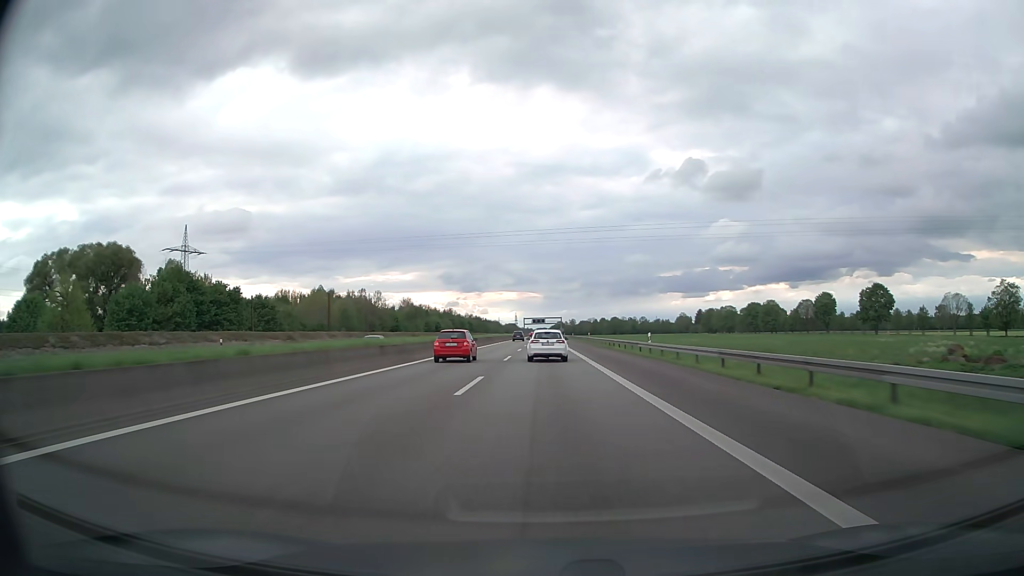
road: motorway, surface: asphalt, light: Day
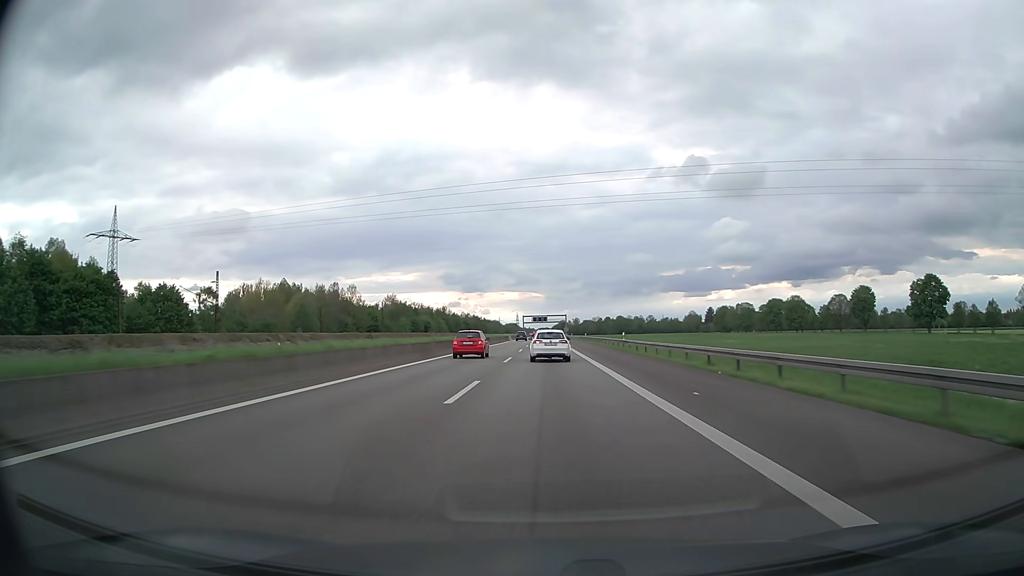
(-0.1, +37.6) m; 0°
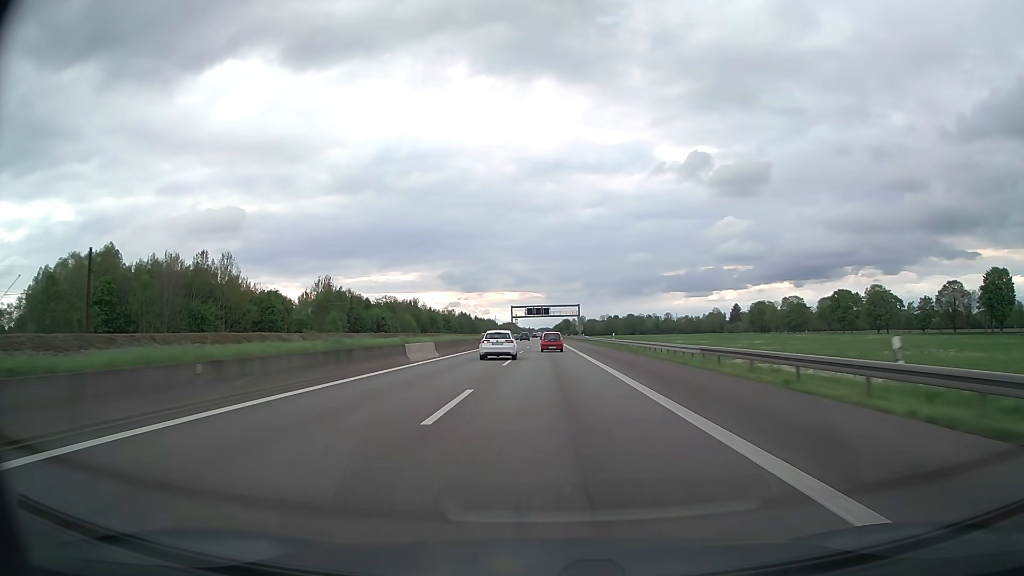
(-0.1, +93.0) m; 0°
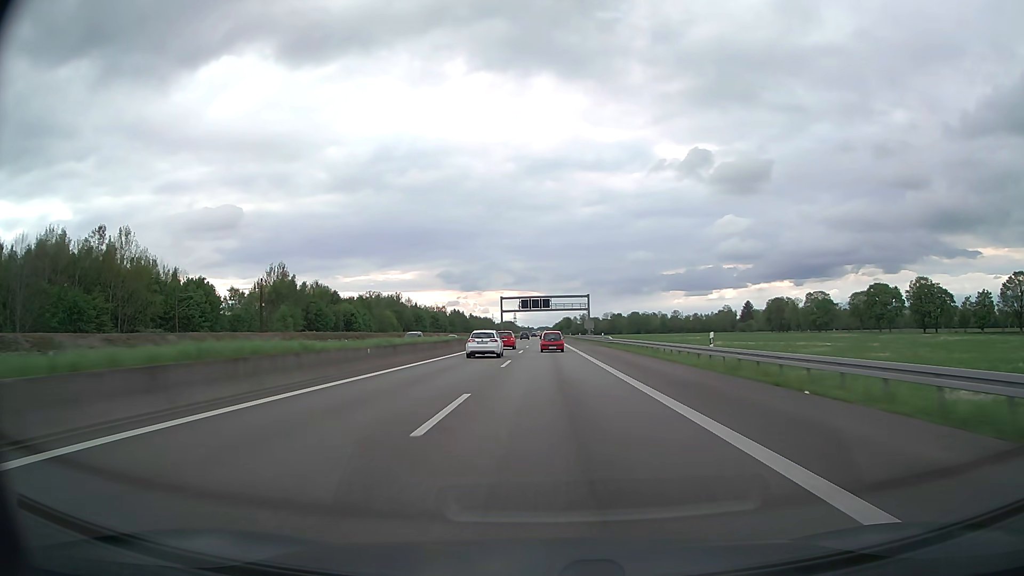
(0.0, +37.1) m; 0°
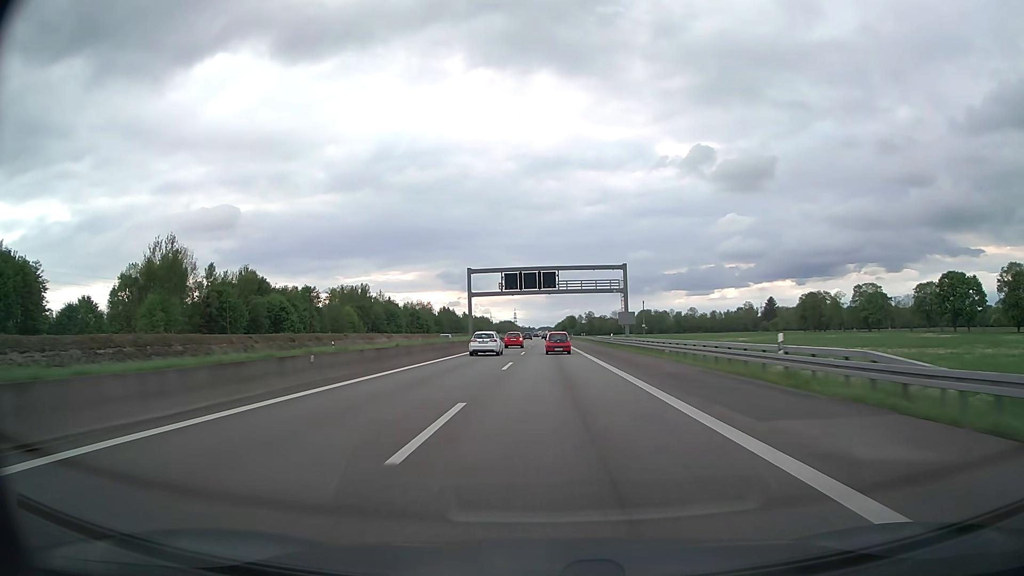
(0.0, +55.6) m; 0°
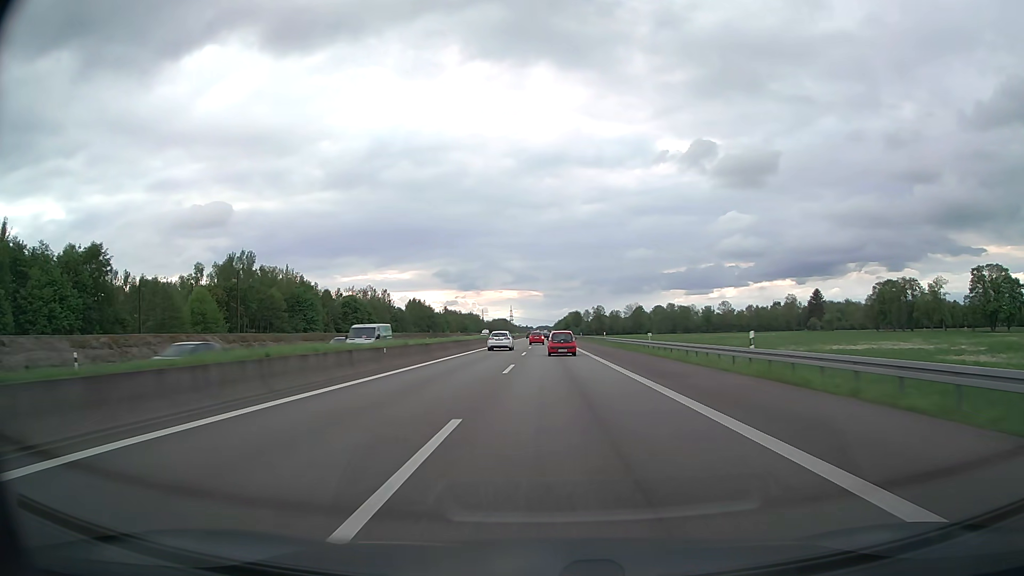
(-0.2, +92.6) m; 0°
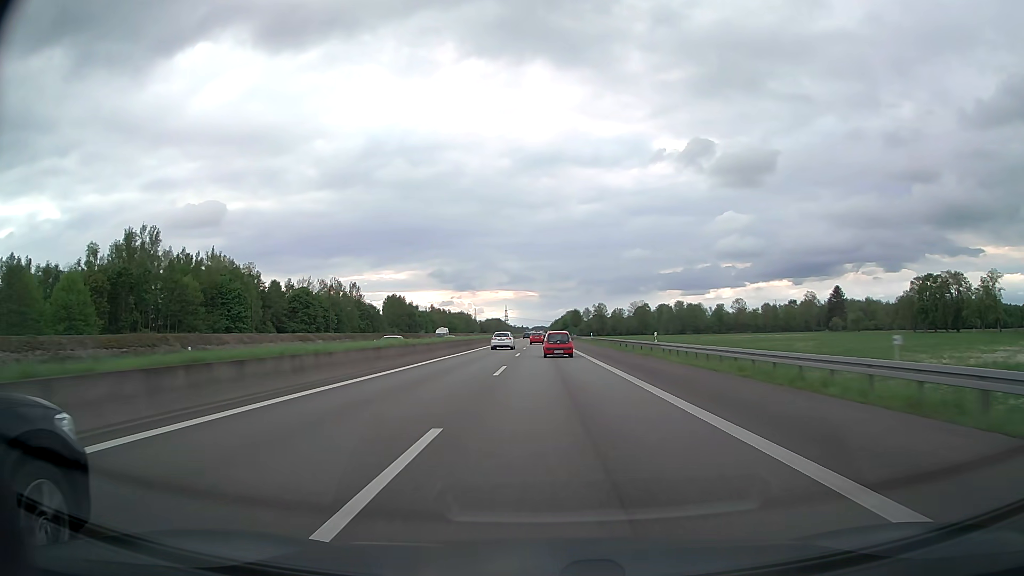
(+0.1, +37.0) m; 0°
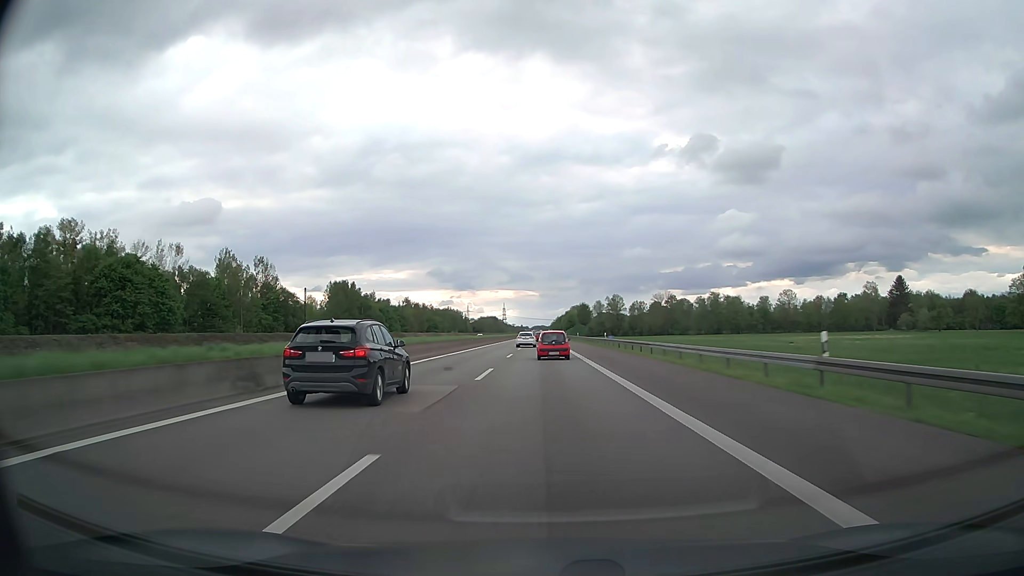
(0.0, +74.0) m; 0°
(0, +10) (0, +20) (0, +30) (0, +40) (0, +50) (0, +60) (0, +70) (0, +80) (0, +90) (-1, +100) m
